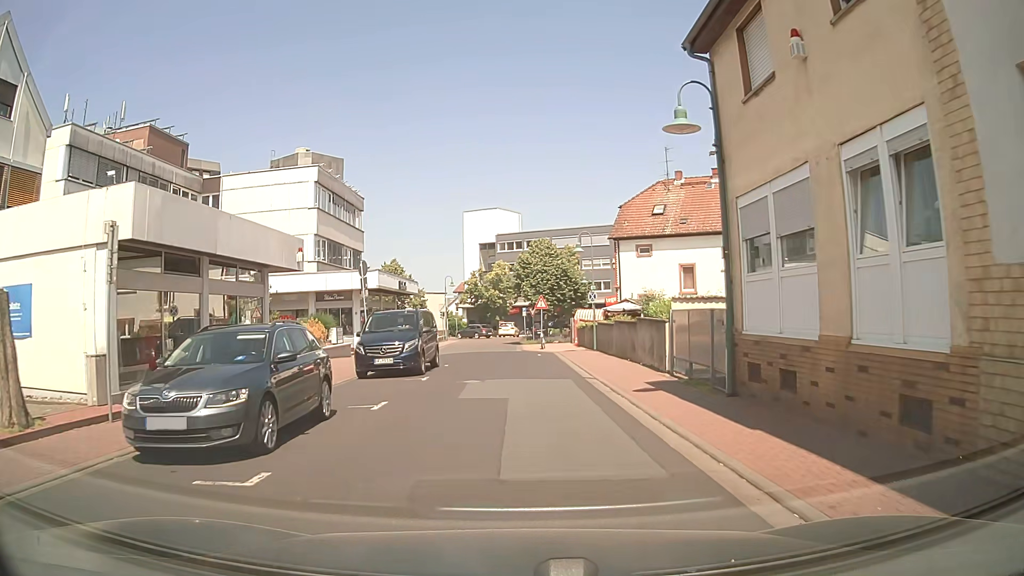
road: residential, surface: asphalt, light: Day
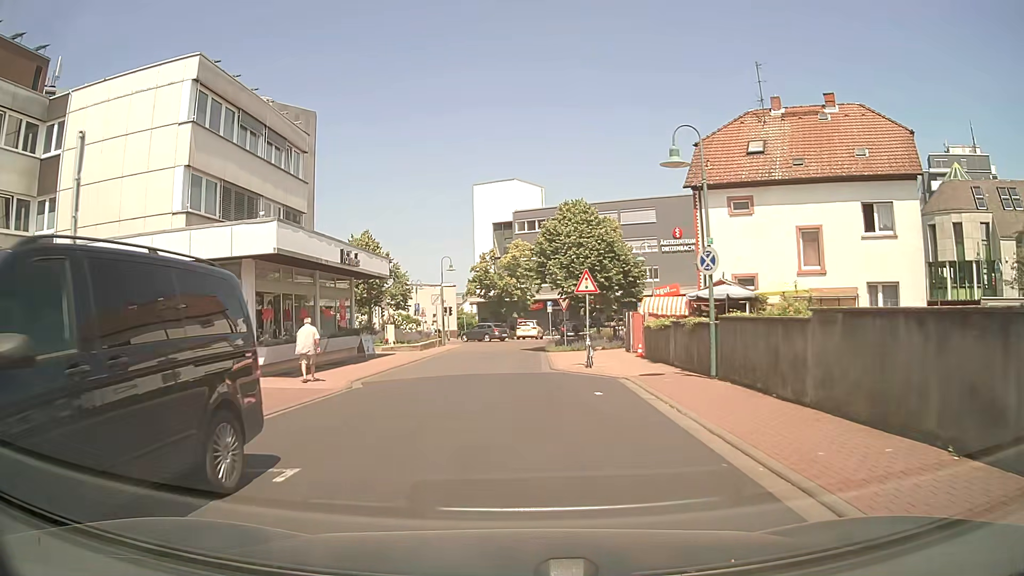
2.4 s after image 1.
(-0.6, +17.1) m; -3°
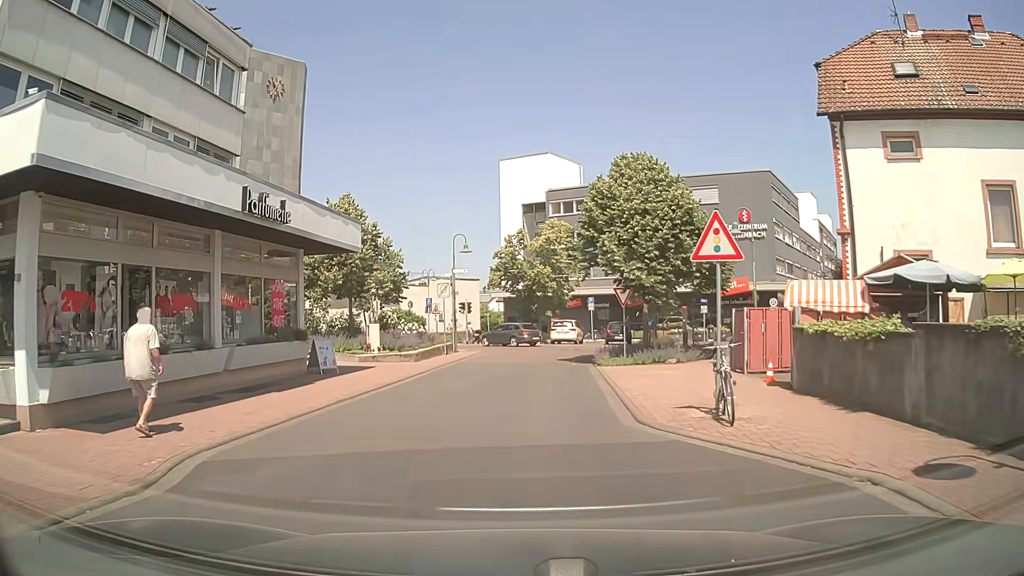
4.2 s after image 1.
(-0.4, +11.2) m; -3°
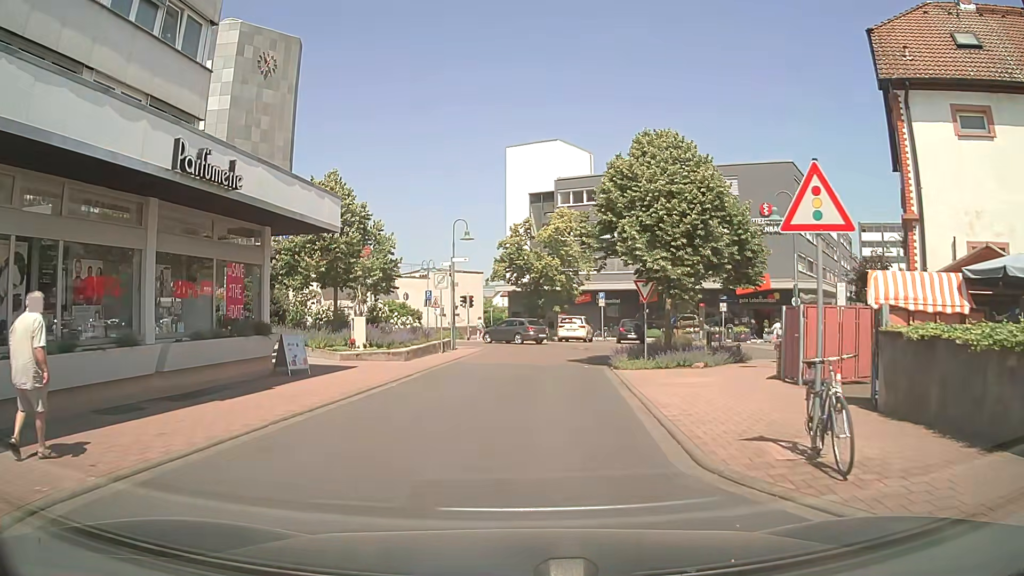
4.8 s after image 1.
(0.0, +3.2) m; 0°
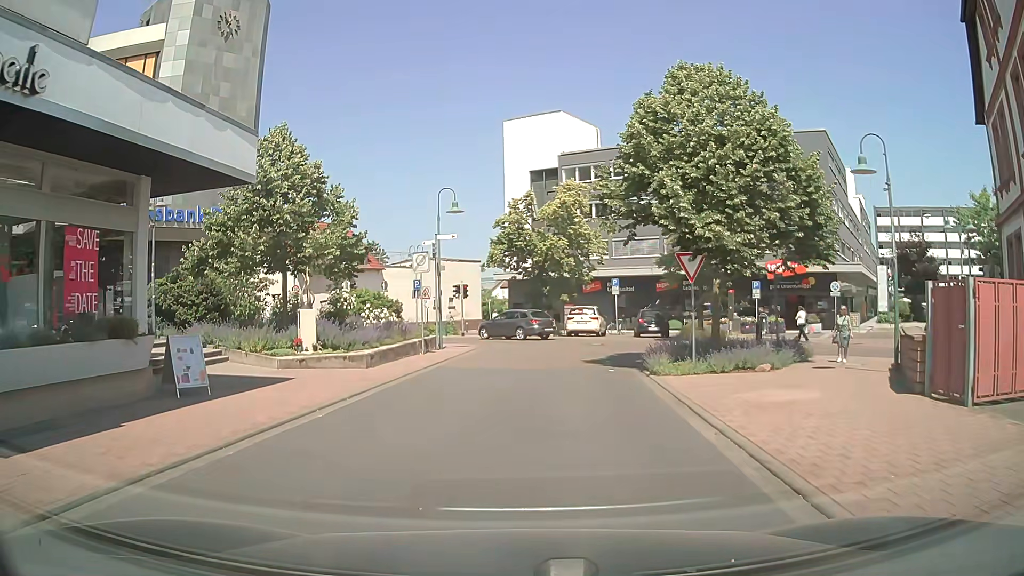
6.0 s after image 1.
(0.0, +5.9) m; 0°
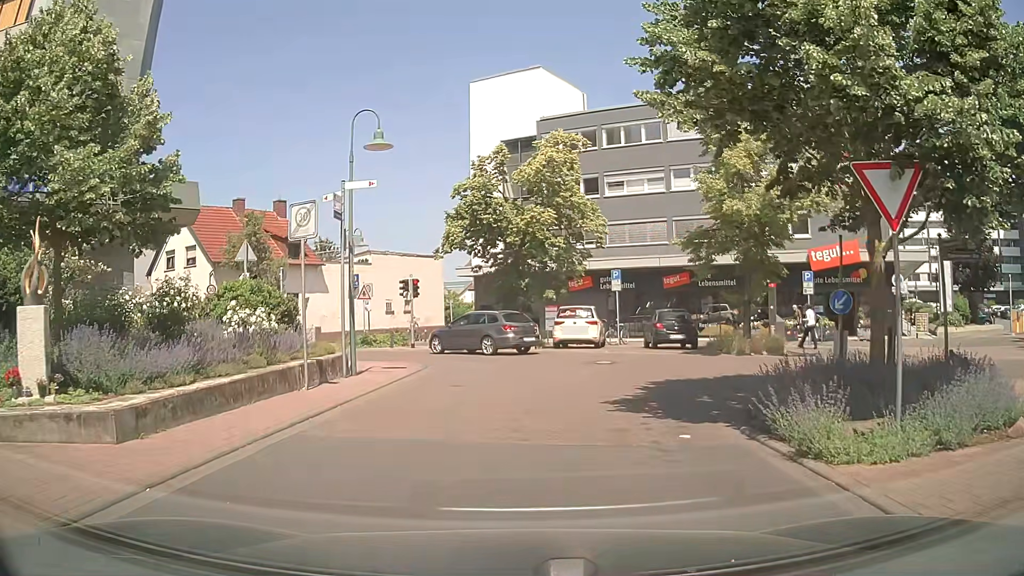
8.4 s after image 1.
(+0.2, +10.0) m; +2°
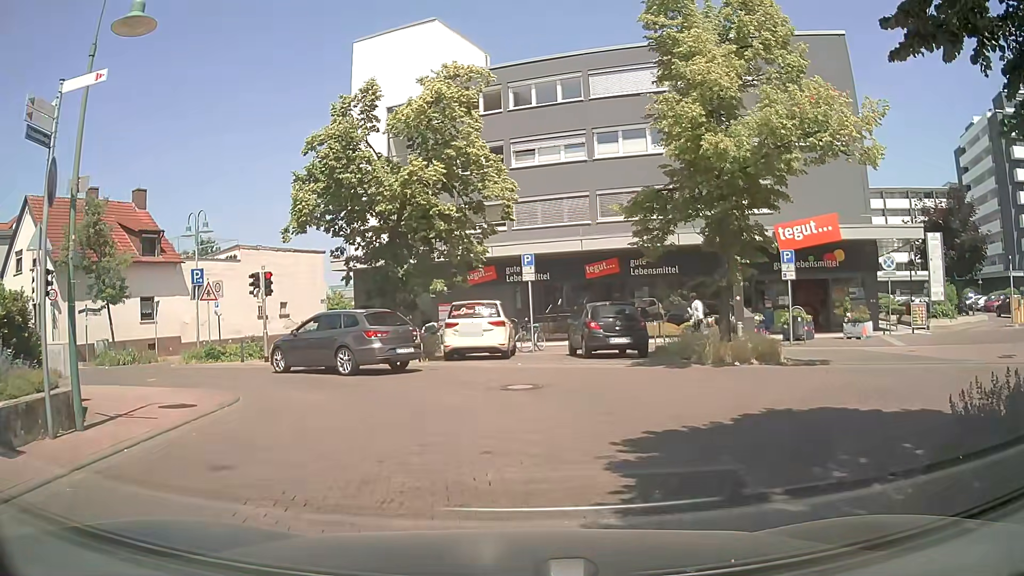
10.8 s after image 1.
(+0.5, +7.1) m; +8°
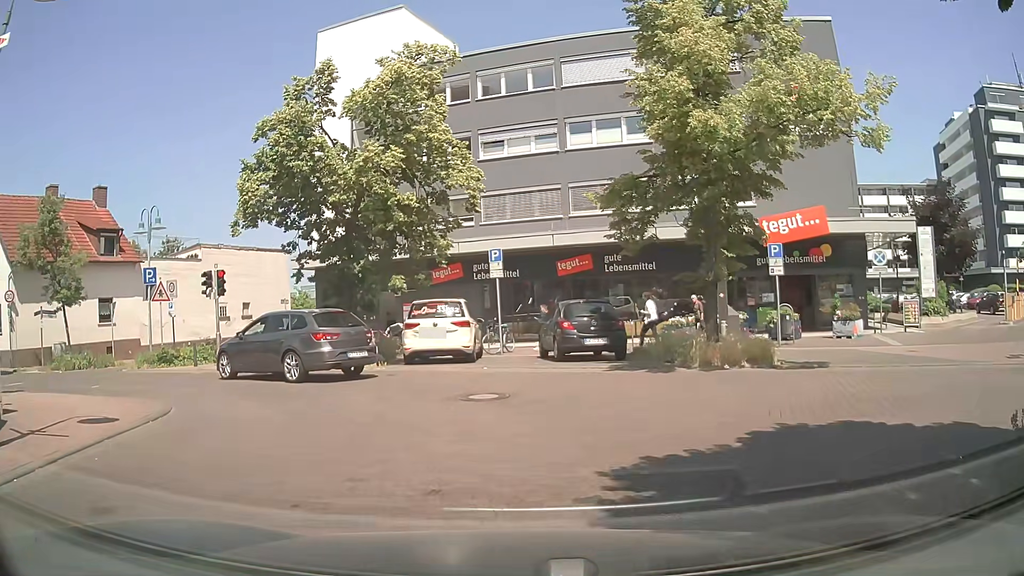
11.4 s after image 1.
(+0.1, +1.5) m; +2°
